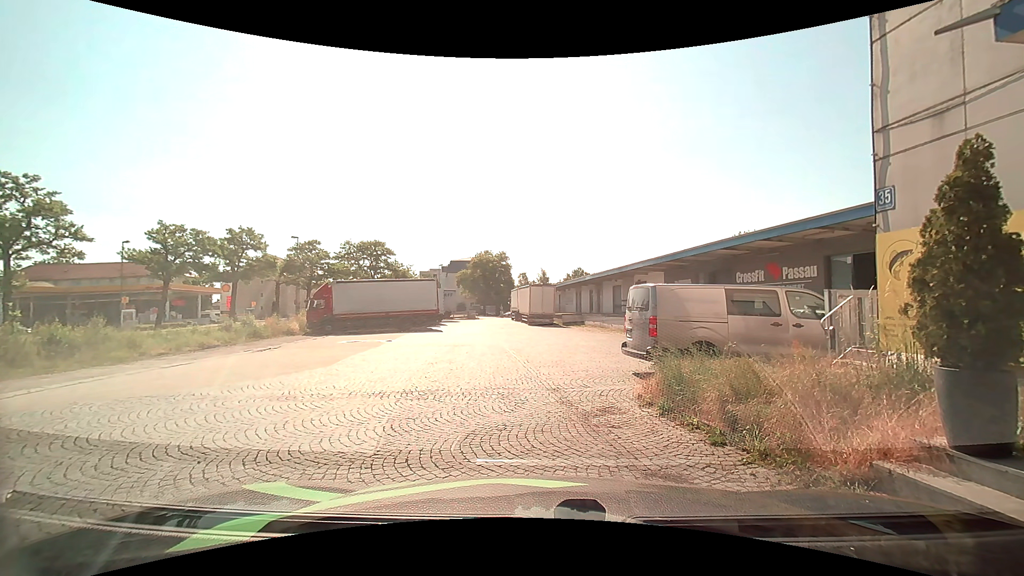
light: Day
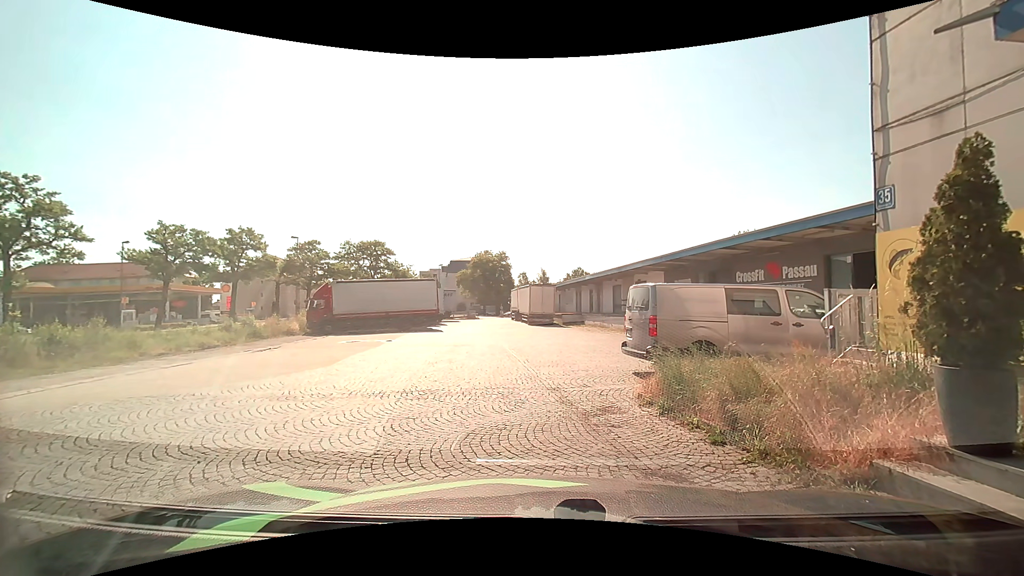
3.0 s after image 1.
(0.0, 0.0) m; 0°
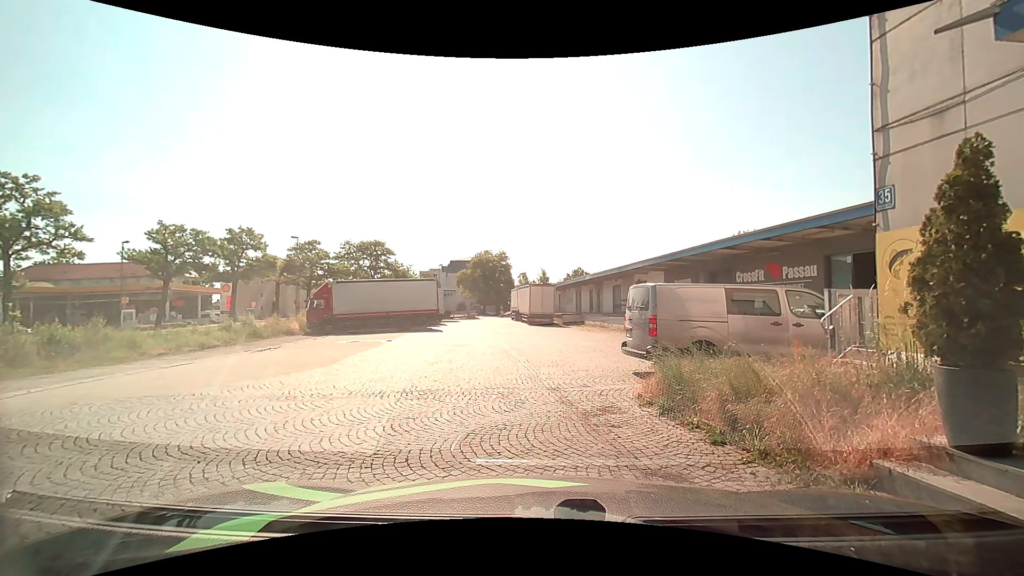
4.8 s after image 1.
(0.0, 0.0) m; 0°
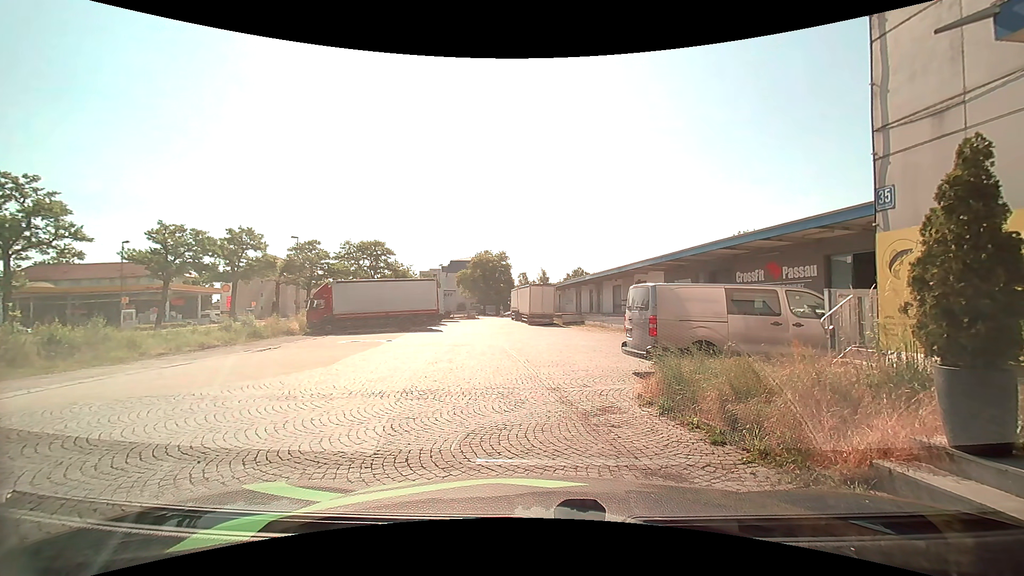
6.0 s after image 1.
(0.0, 0.0) m; 0°
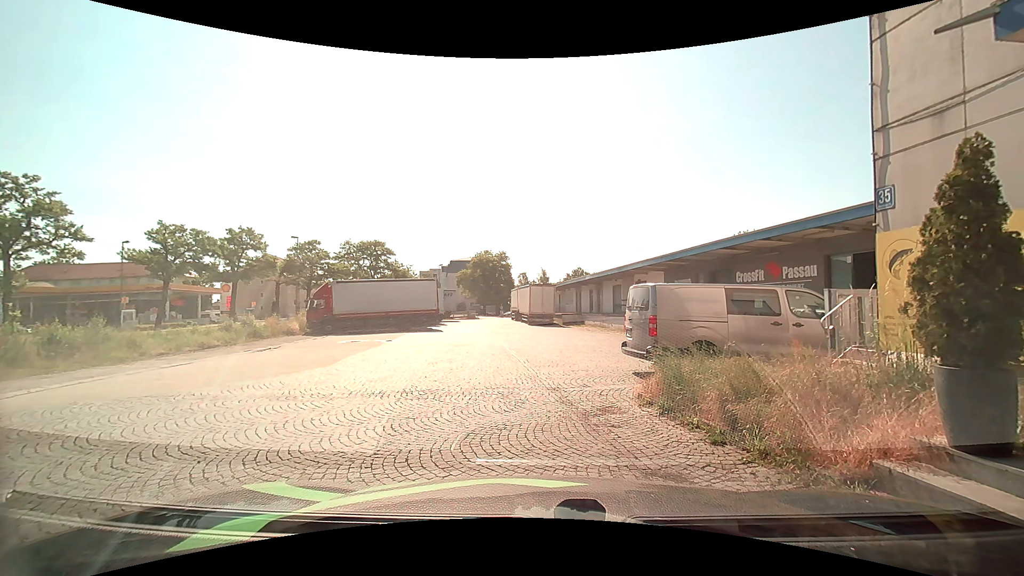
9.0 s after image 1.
(0.0, 0.0) m; 0°
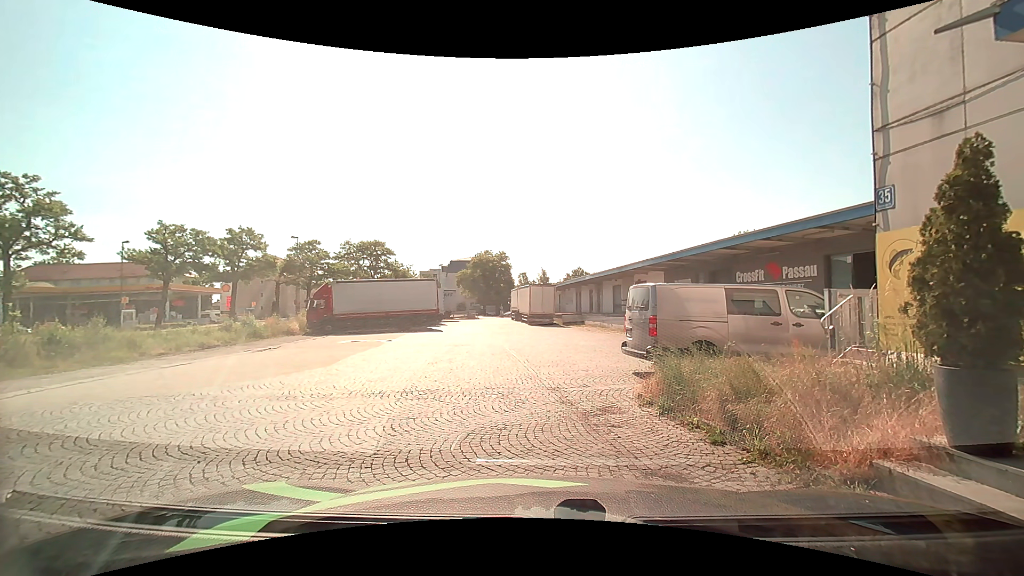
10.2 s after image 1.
(0.0, 0.0) m; 0°
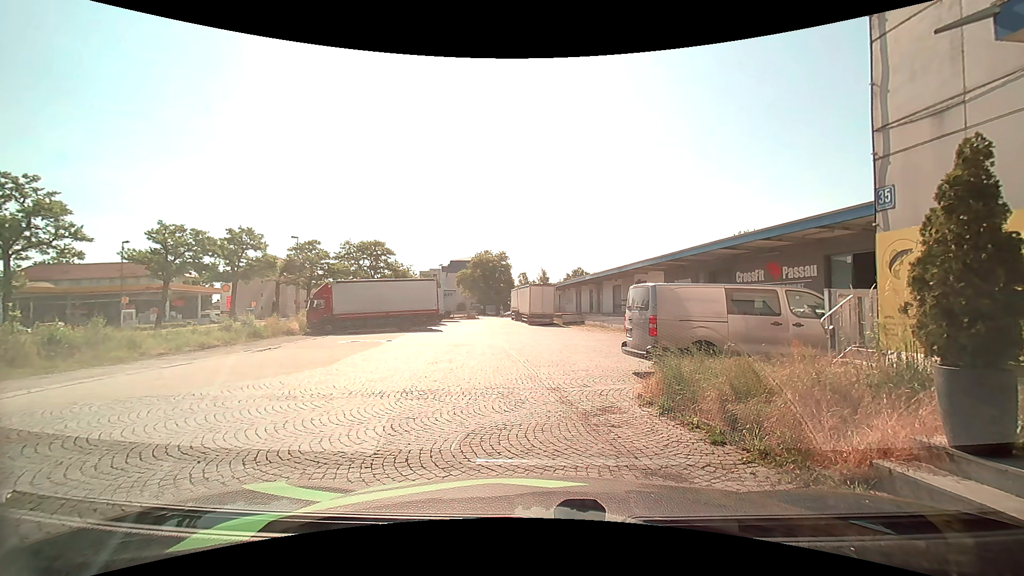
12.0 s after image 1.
(0.0, 0.0) m; 0°
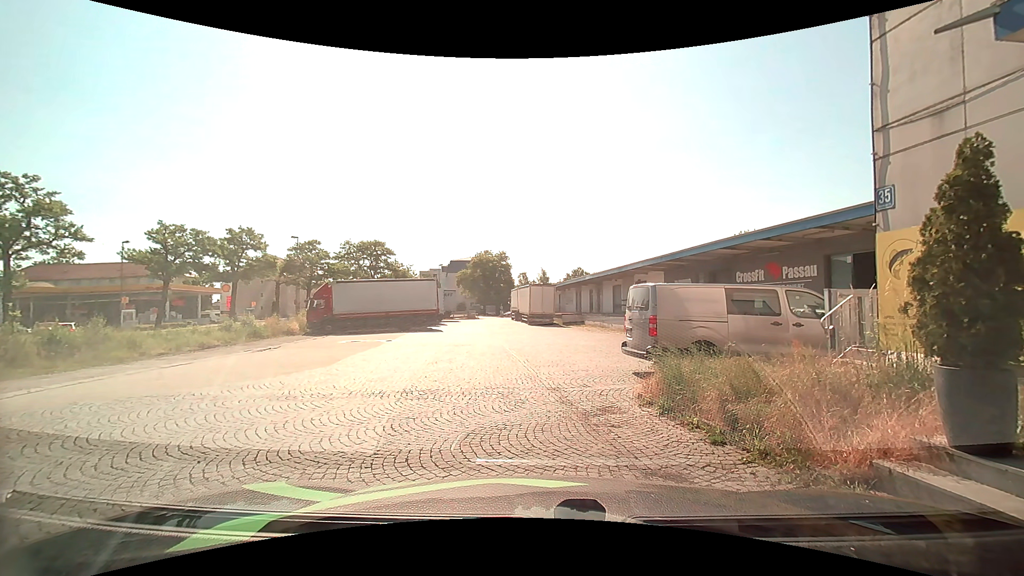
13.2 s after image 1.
(0.0, 0.0) m; 0°
